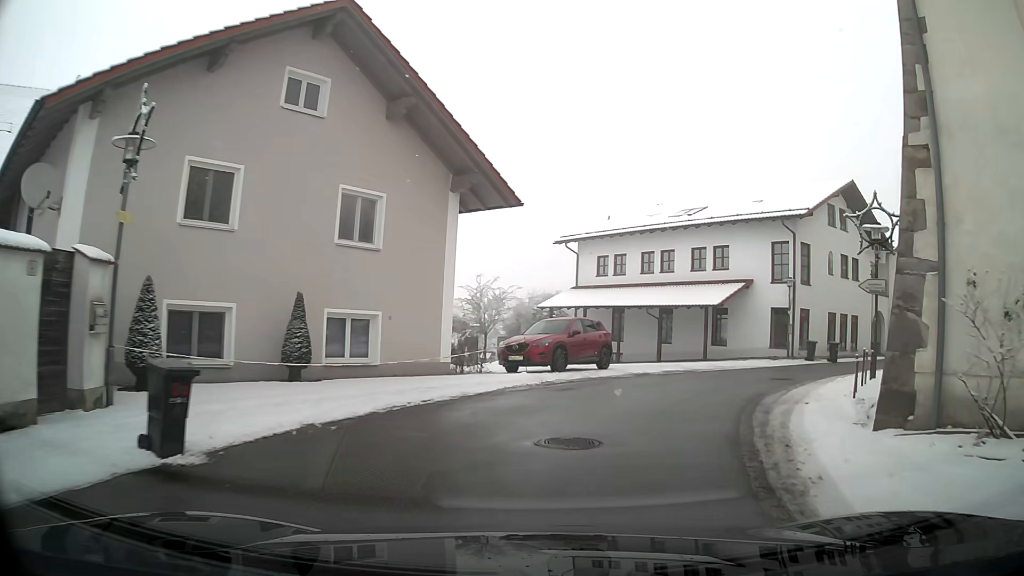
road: tertiary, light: Day
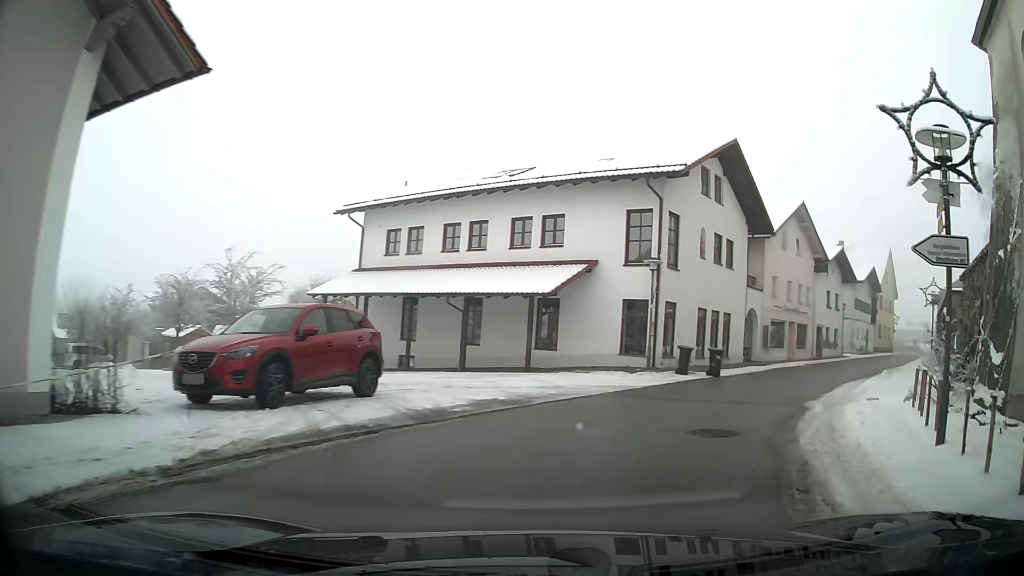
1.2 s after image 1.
(+1.3, +9.3) m; +18°
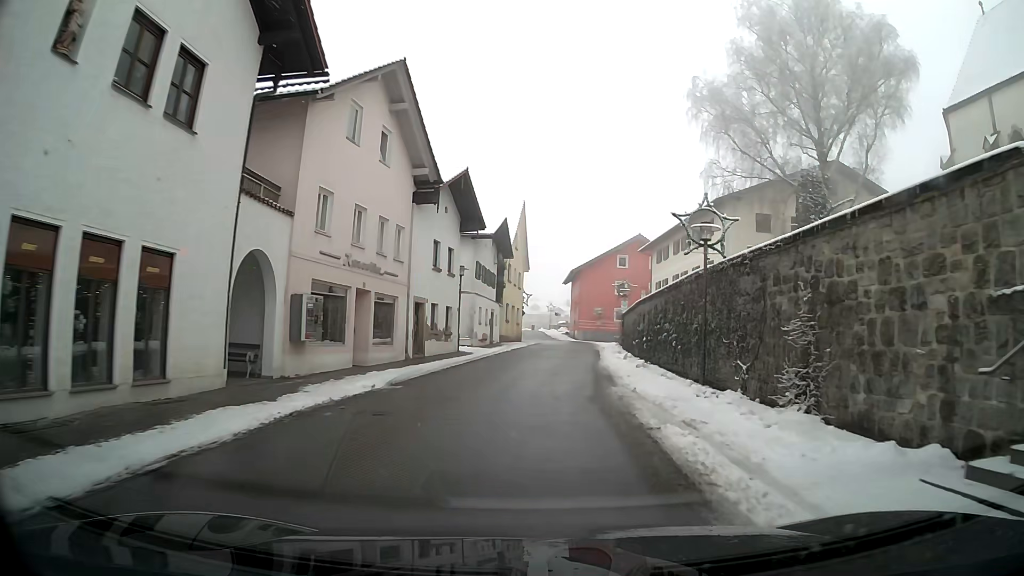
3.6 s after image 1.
(+6.8, +19.1) m; +31°
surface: asphalt
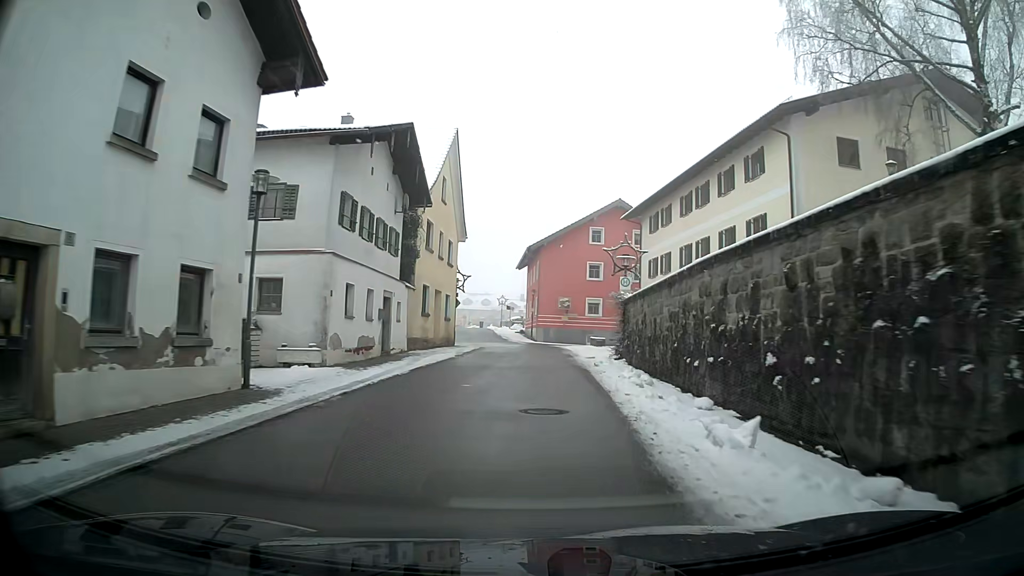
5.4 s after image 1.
(+0.6, +18.7) m; +3°
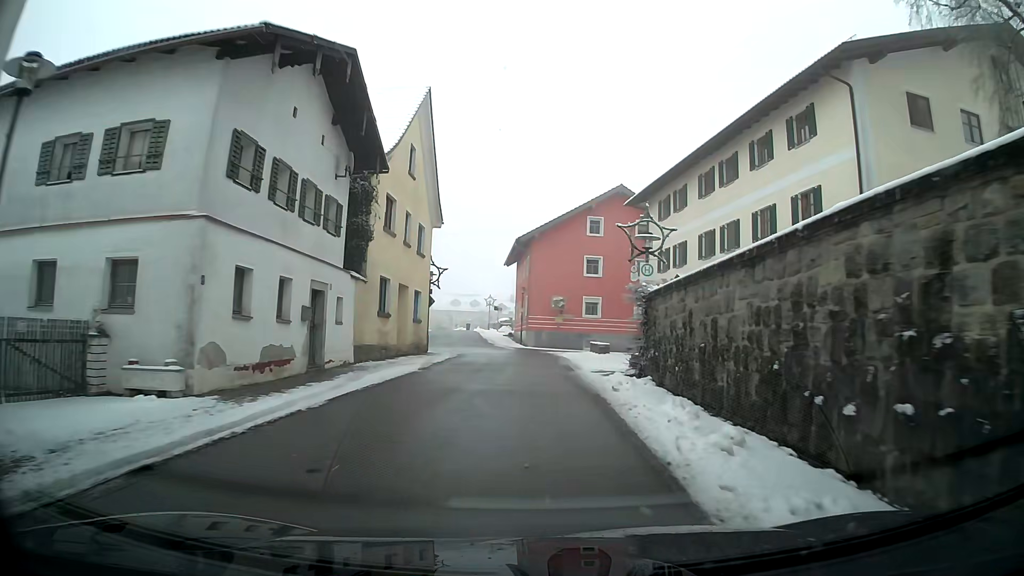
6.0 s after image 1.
(0.0, +6.5) m; 0°
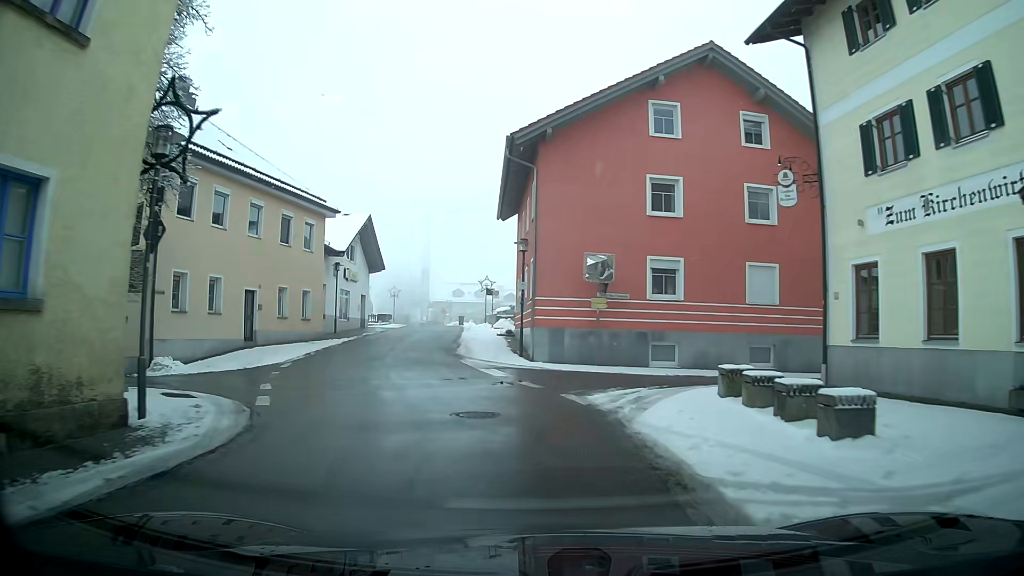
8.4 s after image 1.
(-0.1, +24.0) m; -3°
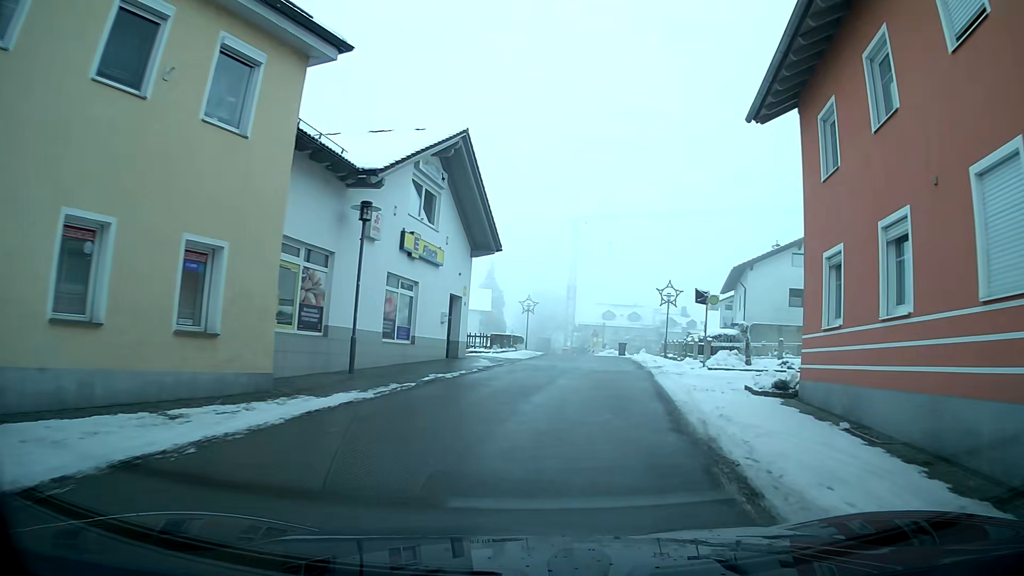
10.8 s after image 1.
(-2.5, +21.7) m; -10°
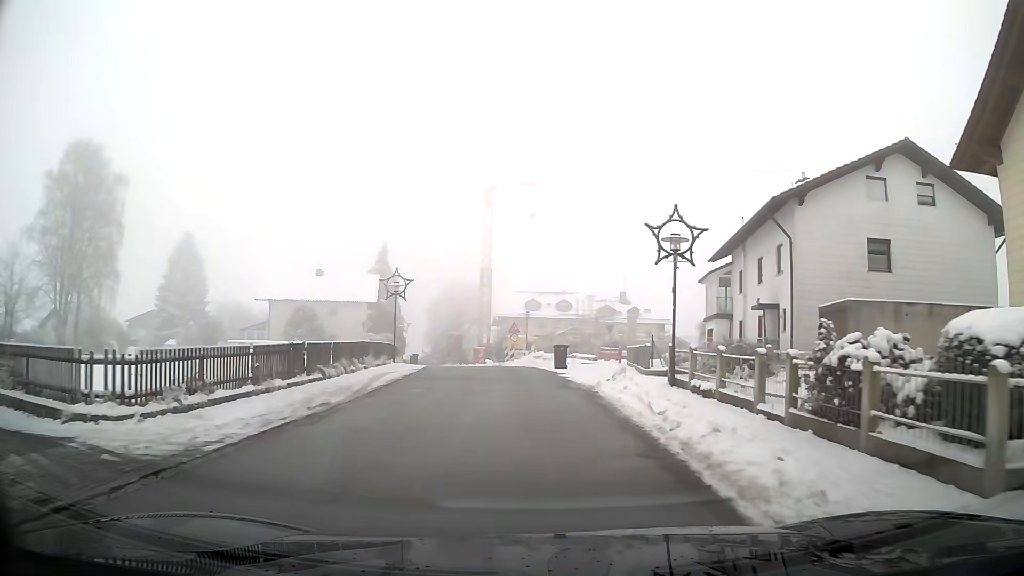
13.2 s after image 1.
(+1.7, +22.5) m; +4°
(0, +10) (-1, +20) (-1, +30) (-3, +40) (-5, +50) (-7, +59) (-9, +69) (-10, +79) (-12, +89) (-14, +99) m
